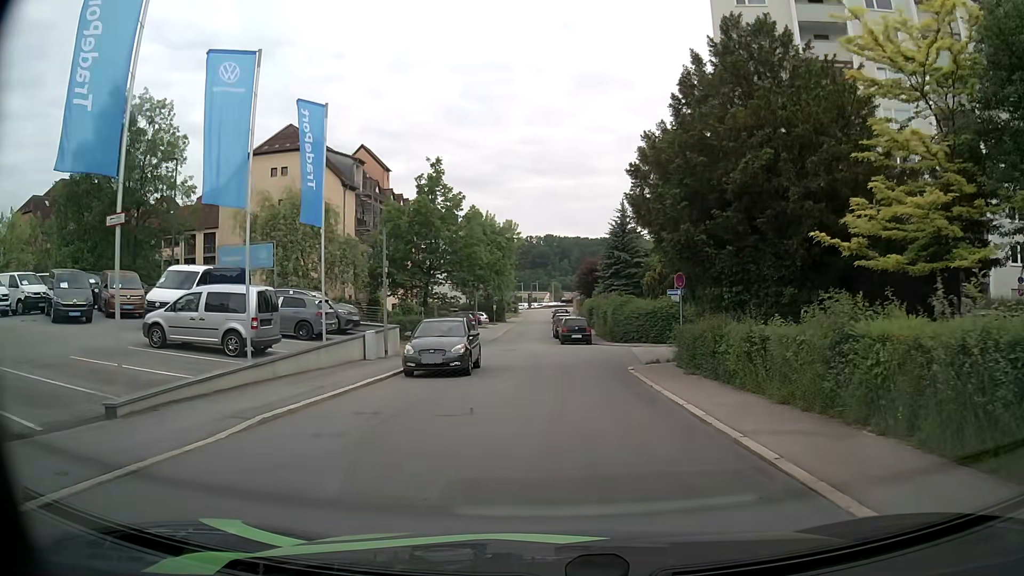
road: residential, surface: asphalt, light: Day
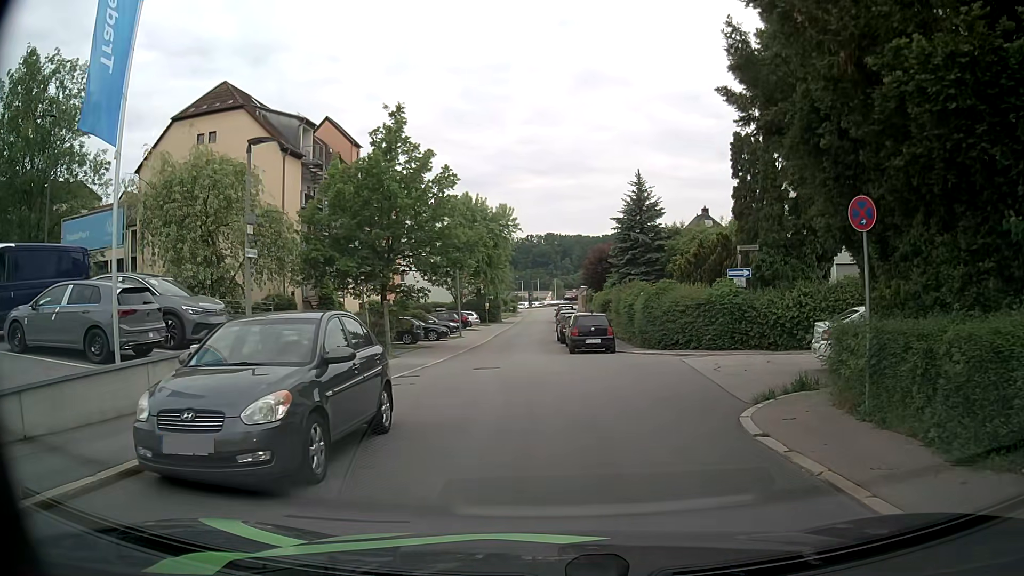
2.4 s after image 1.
(0.0, +11.4) m; 0°
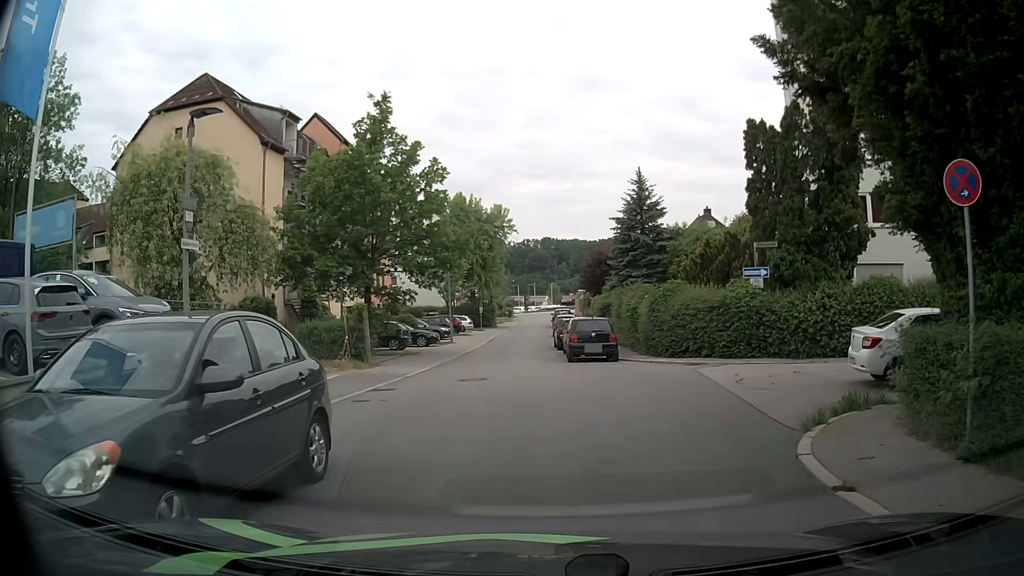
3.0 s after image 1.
(0.0, +2.3) m; 0°
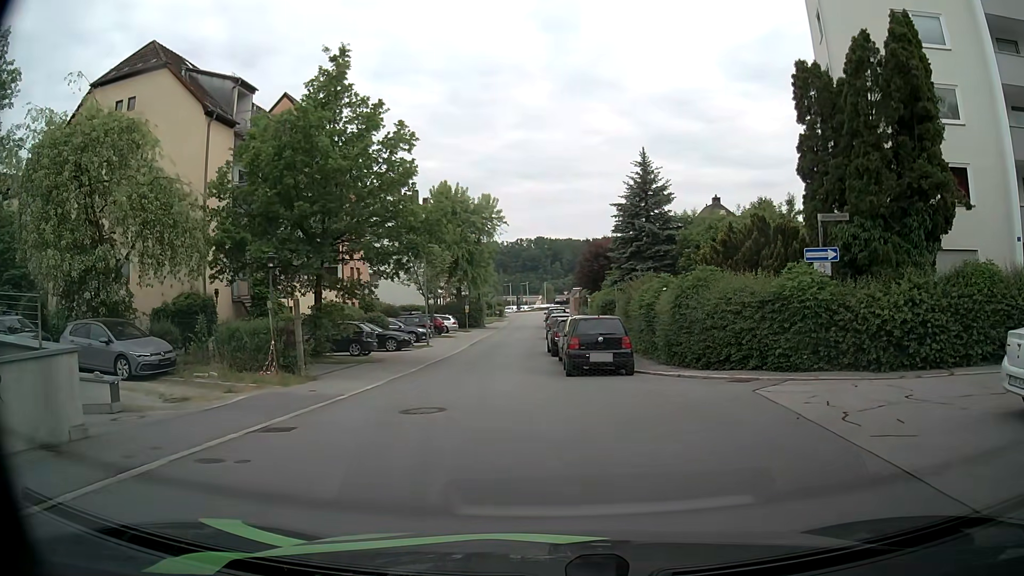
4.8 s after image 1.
(0.0, +5.6) m; -1°
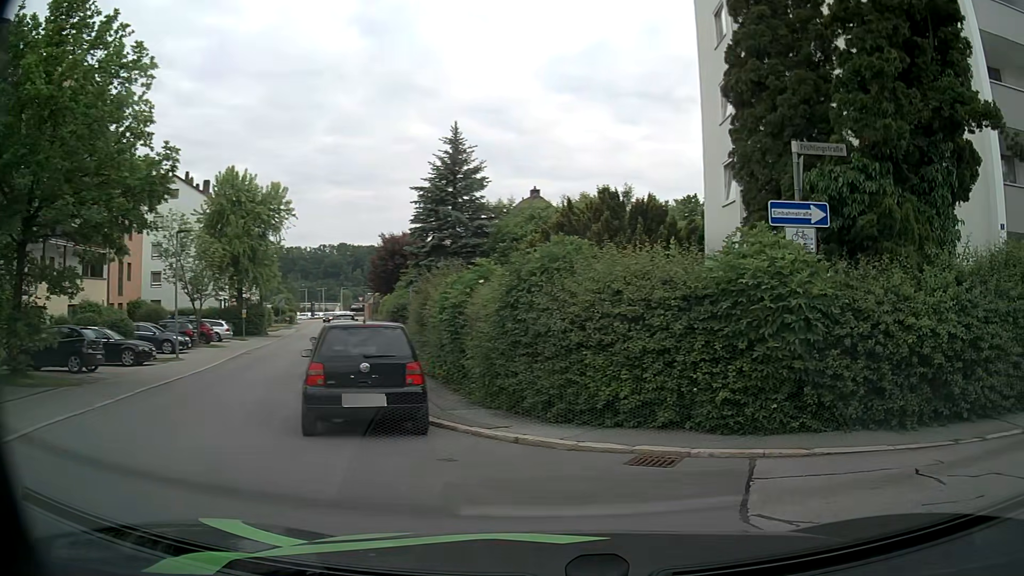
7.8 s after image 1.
(+0.6, +7.7) m; +18°
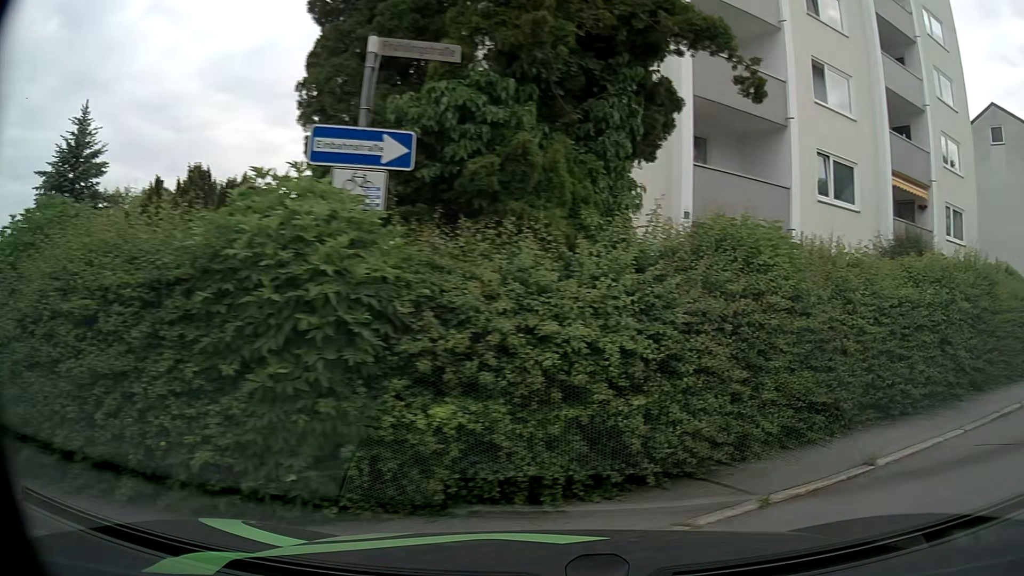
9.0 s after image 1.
(+0.8, +3.4) m; +31°
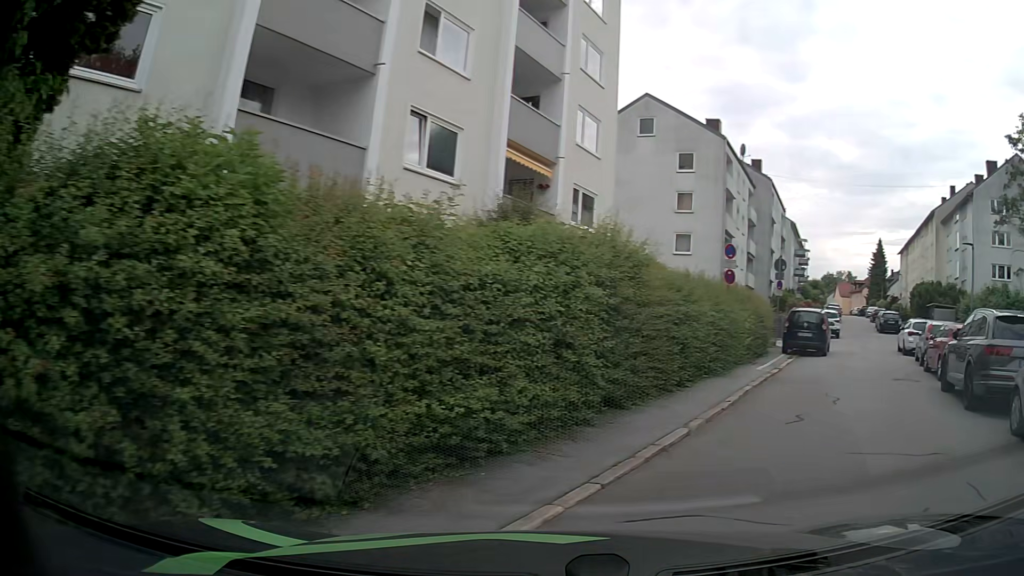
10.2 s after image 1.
(+0.9, +3.3) m; +31°
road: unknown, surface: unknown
